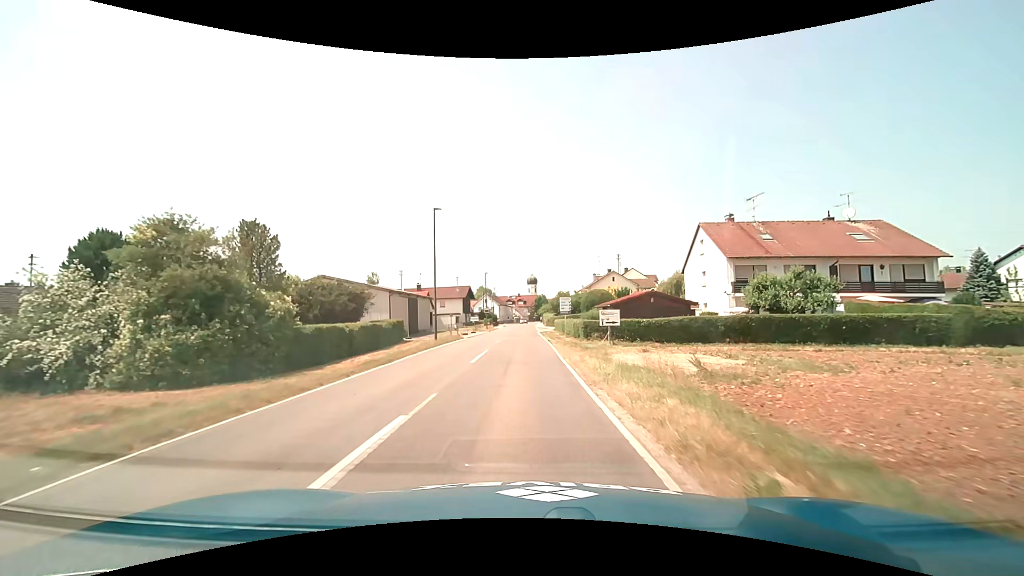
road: tertiary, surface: asphalt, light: Day
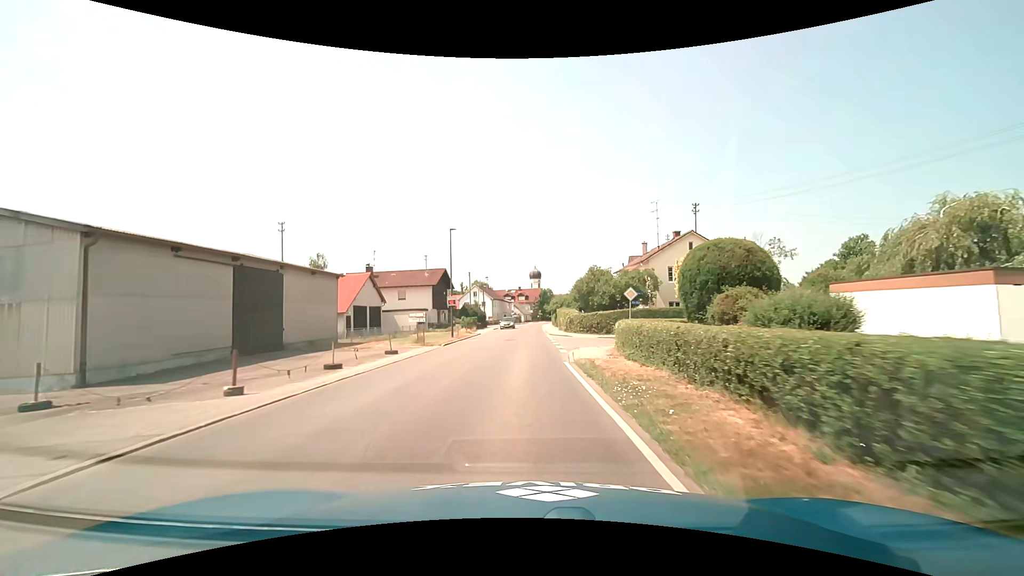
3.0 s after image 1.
(-0.3, +34.6) m; 0°
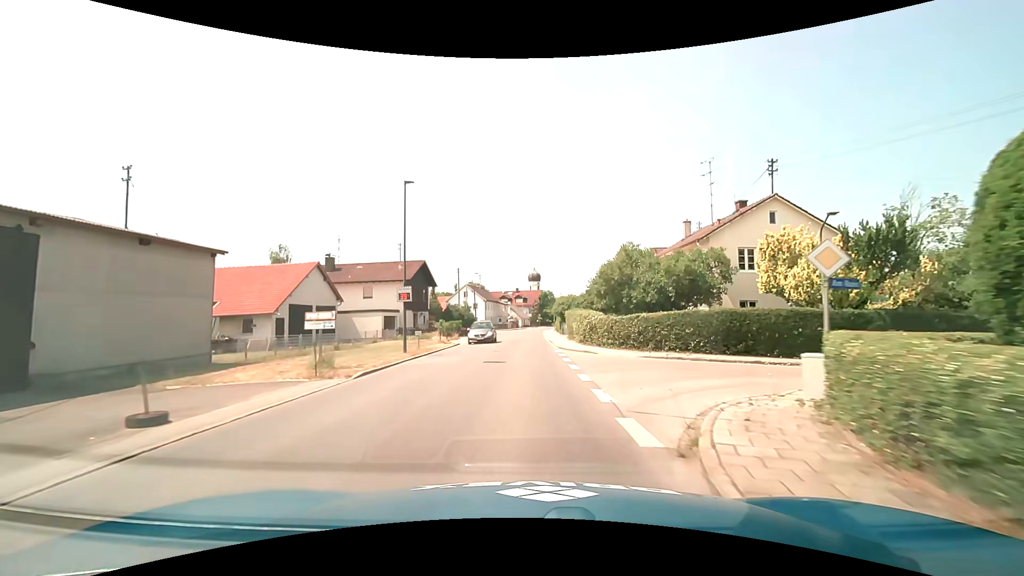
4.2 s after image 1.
(0.0, +13.8) m; 0°
(0, +10) (0, +20) (0, +30) (0, +40) (0, +50) (0, +60) (0, +70) (+1, +80) (+2, +90) (+3, +100) m
